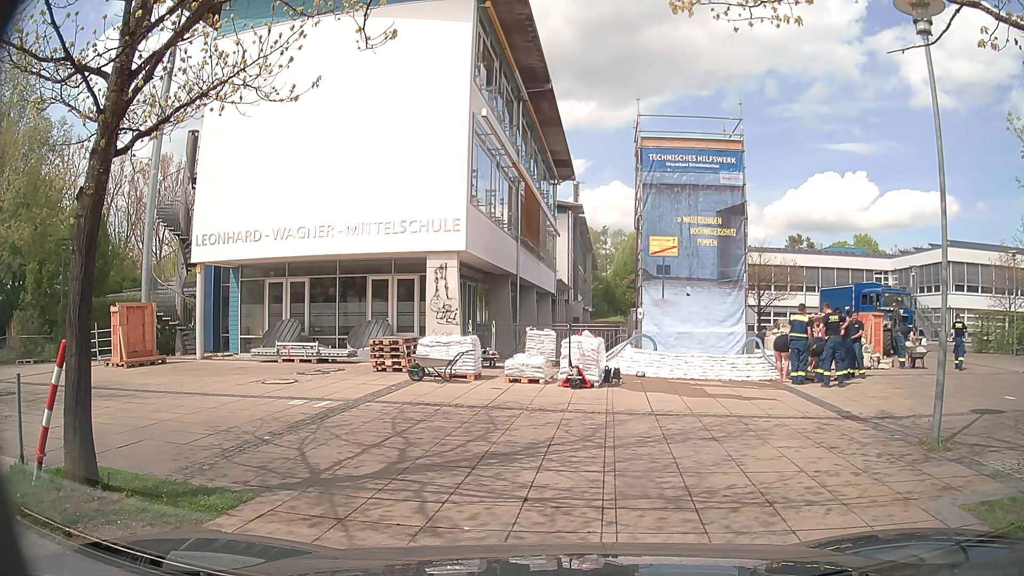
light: Day
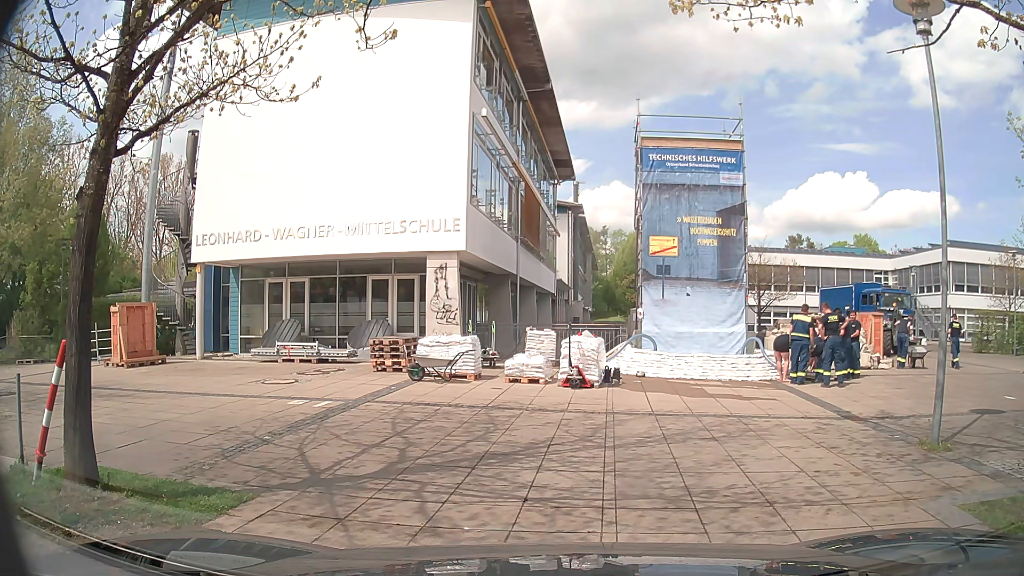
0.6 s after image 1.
(0.0, 0.0) m; 0°
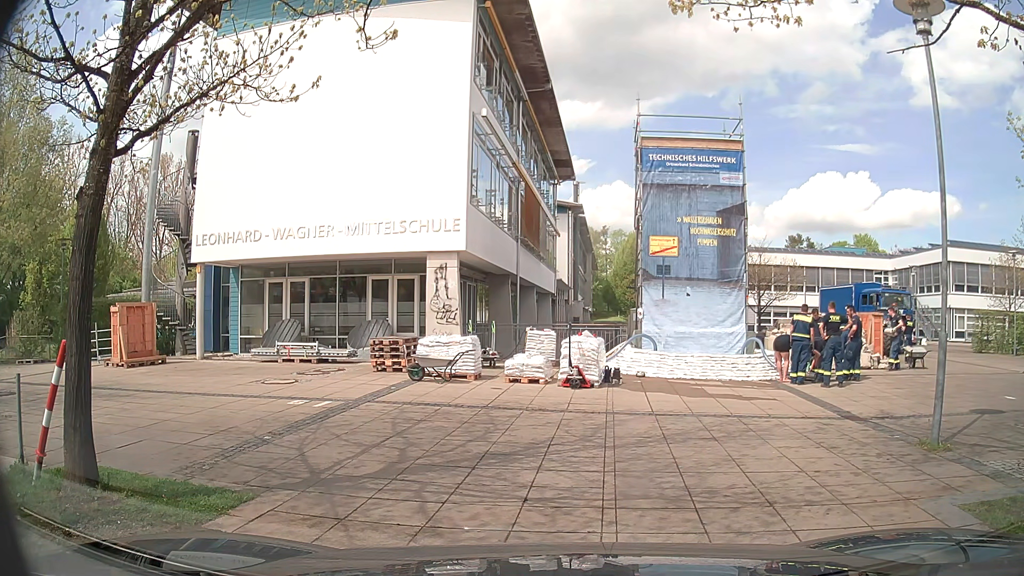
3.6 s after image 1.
(0.0, 0.0) m; 0°
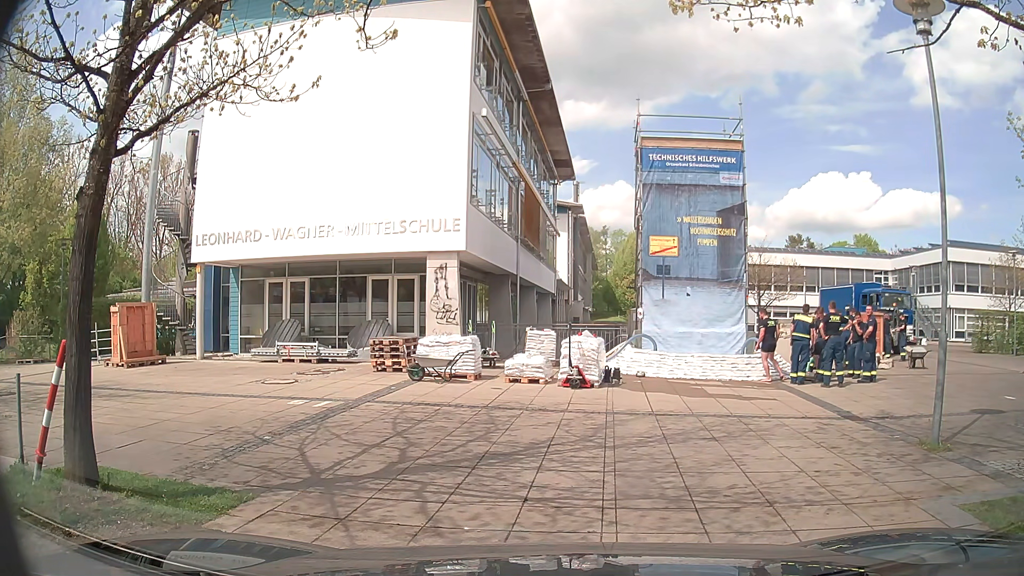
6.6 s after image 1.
(0.0, 0.0) m; 0°
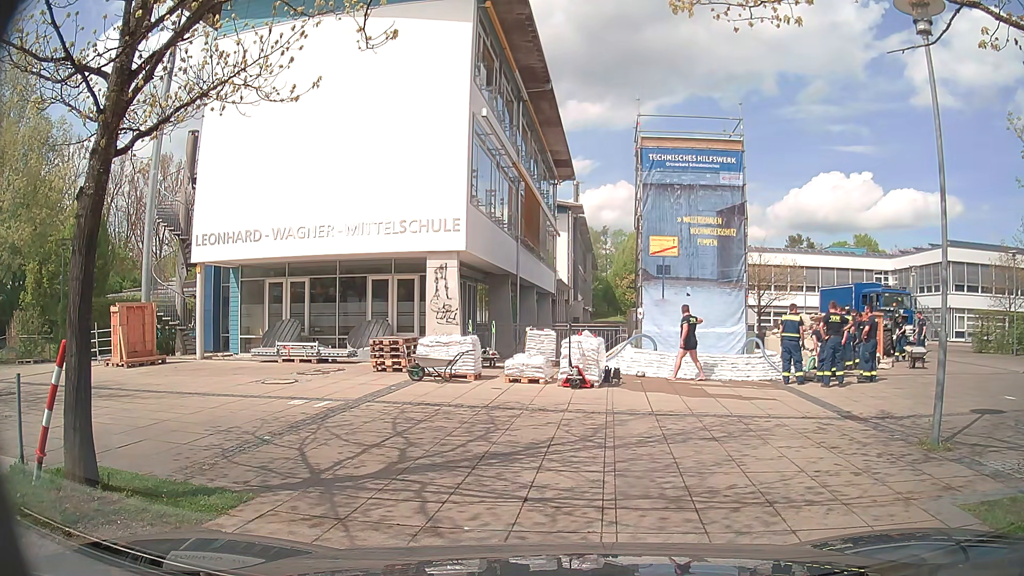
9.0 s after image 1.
(0.0, 0.0) m; 0°
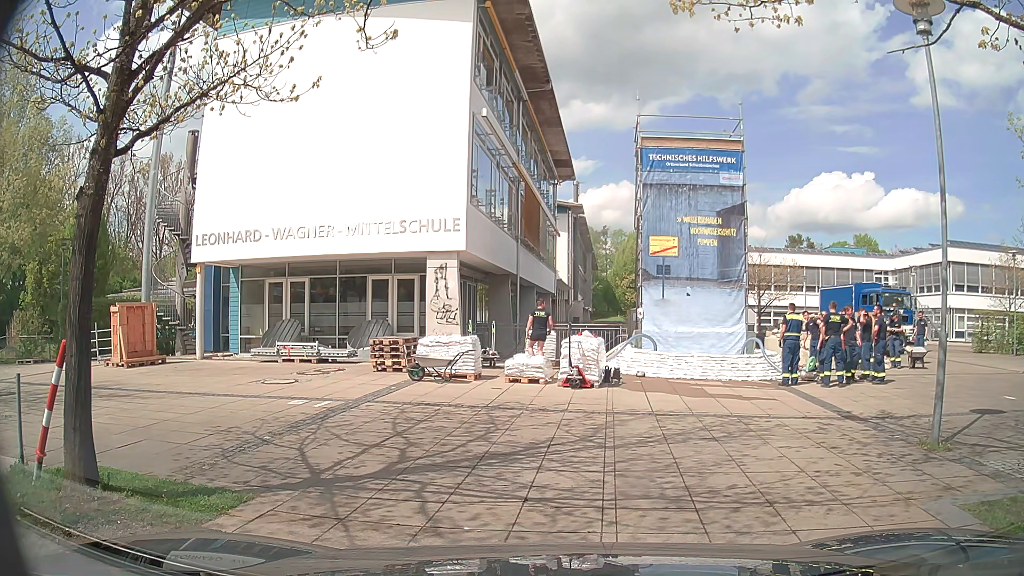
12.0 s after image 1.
(0.0, 0.0) m; 0°
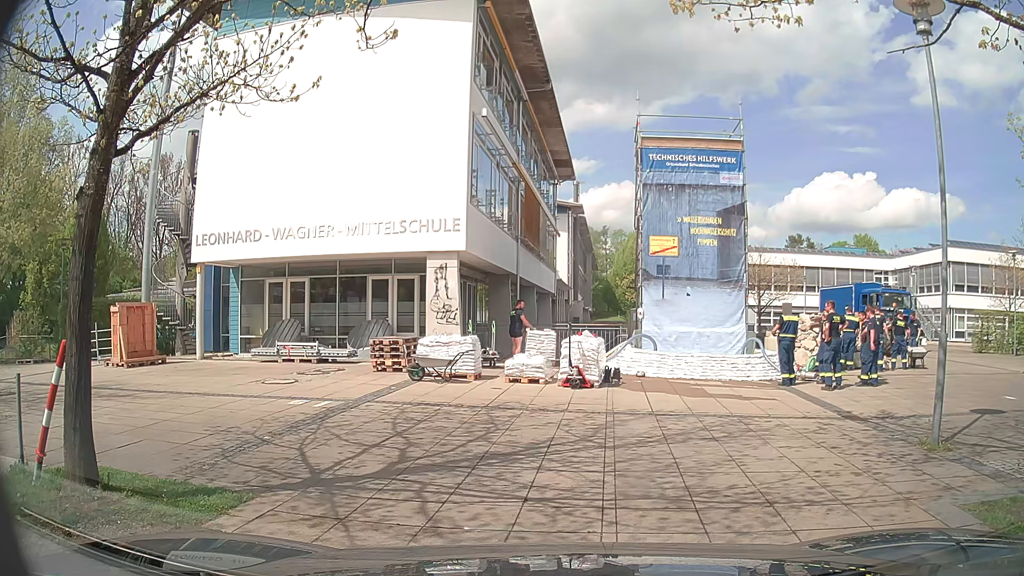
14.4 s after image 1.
(0.0, 0.0) m; 0°
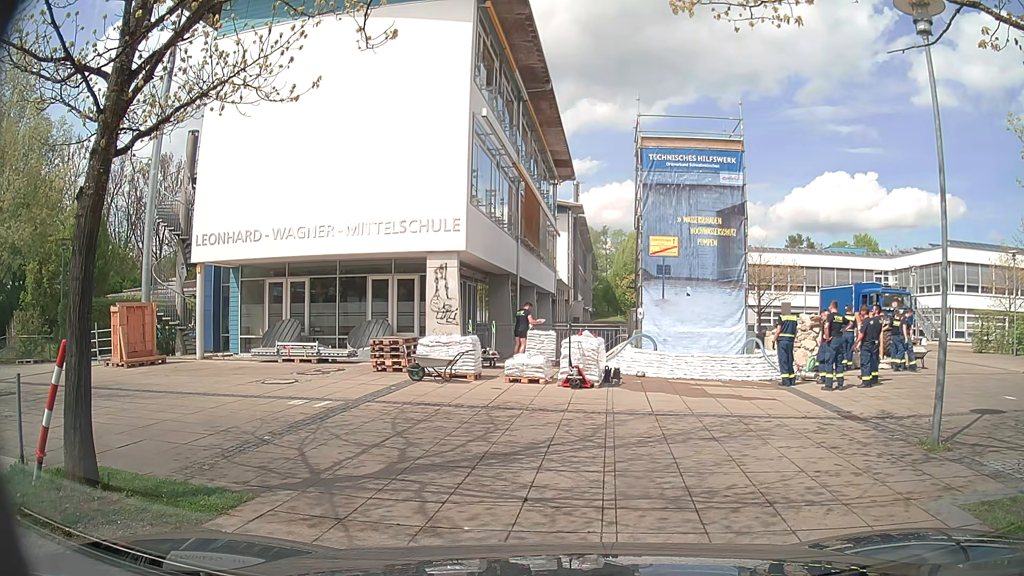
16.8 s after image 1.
(0.0, 0.0) m; 0°
